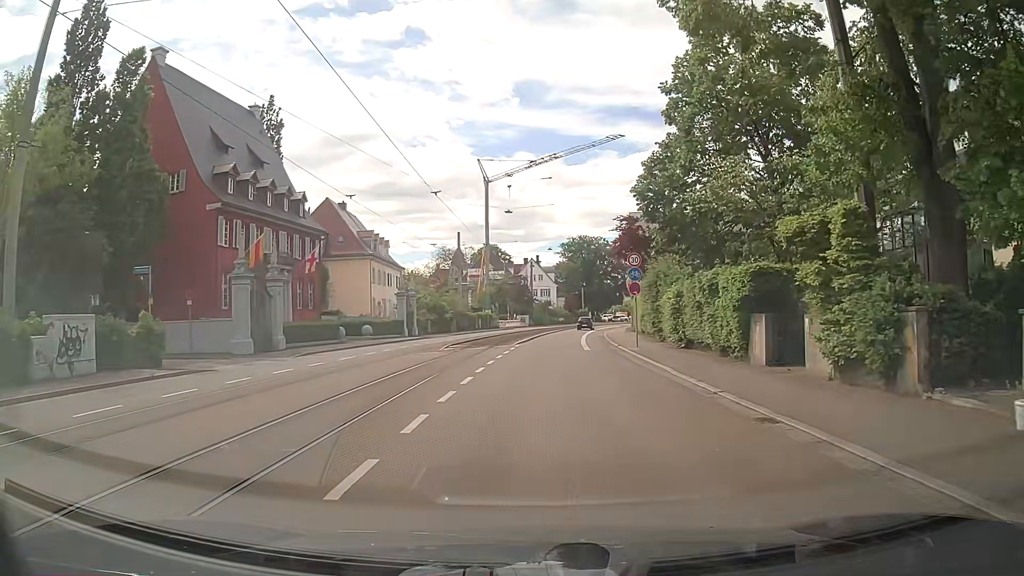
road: tertiary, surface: asphalt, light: Day
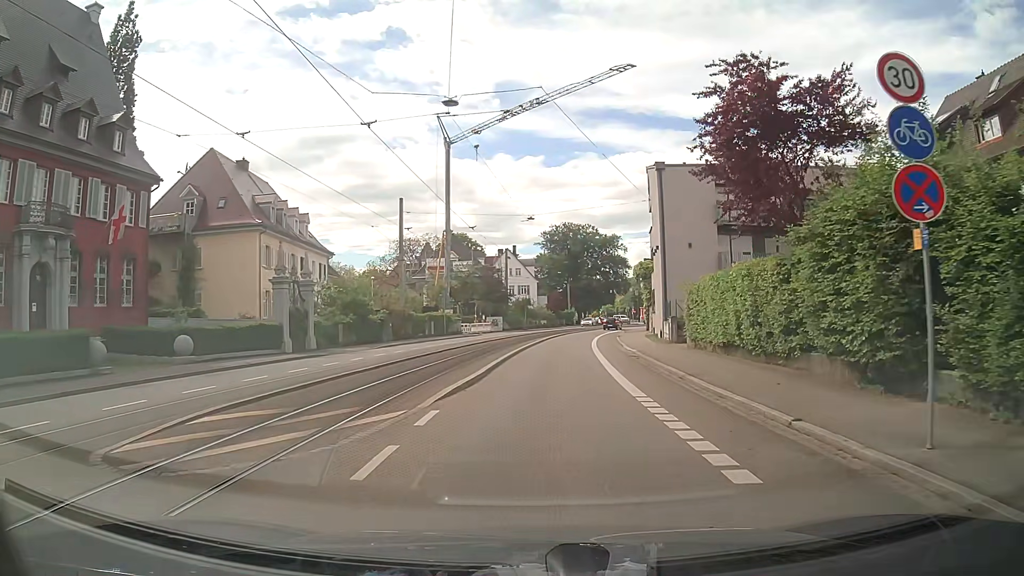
(+0.4, +23.2) m; +3°
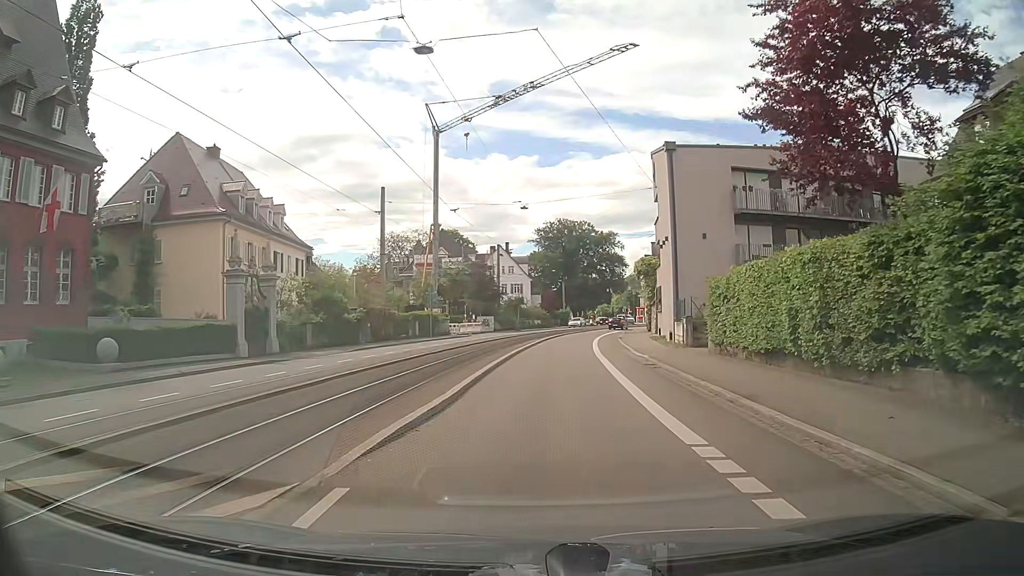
(0.0, +4.6) m; 0°
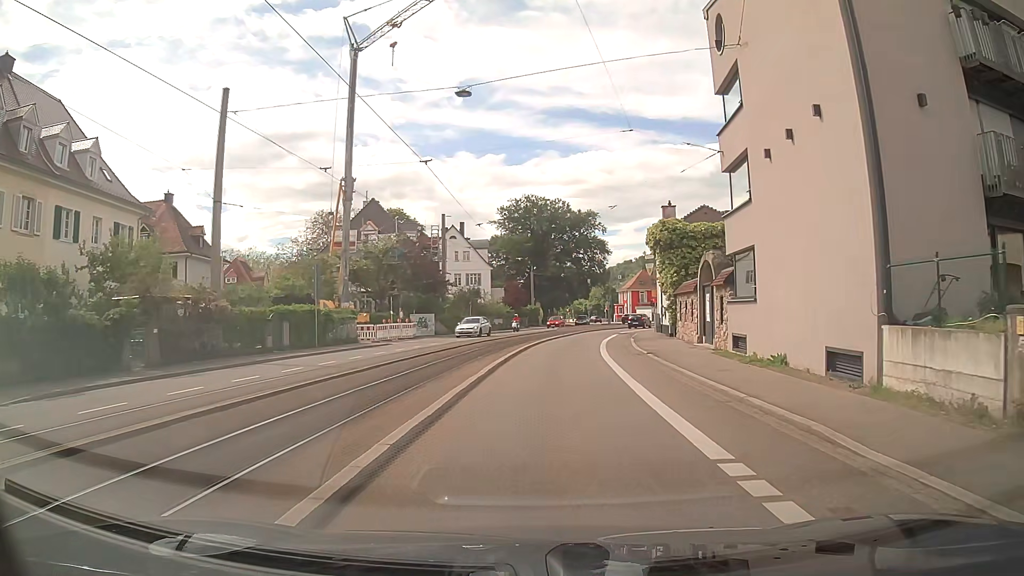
(+0.5, +22.7) m; +2°
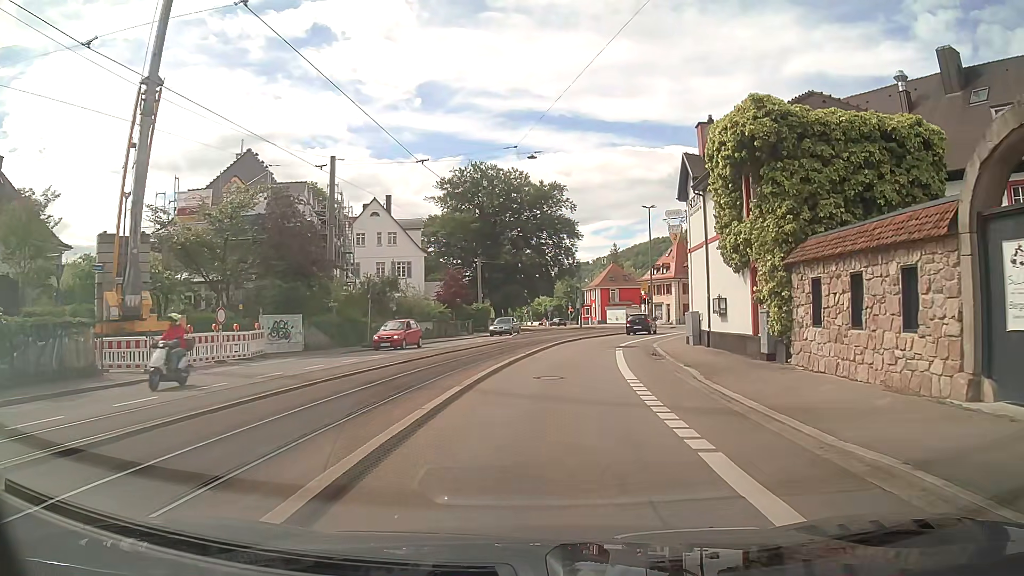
(+0.9, +22.3) m; +4°
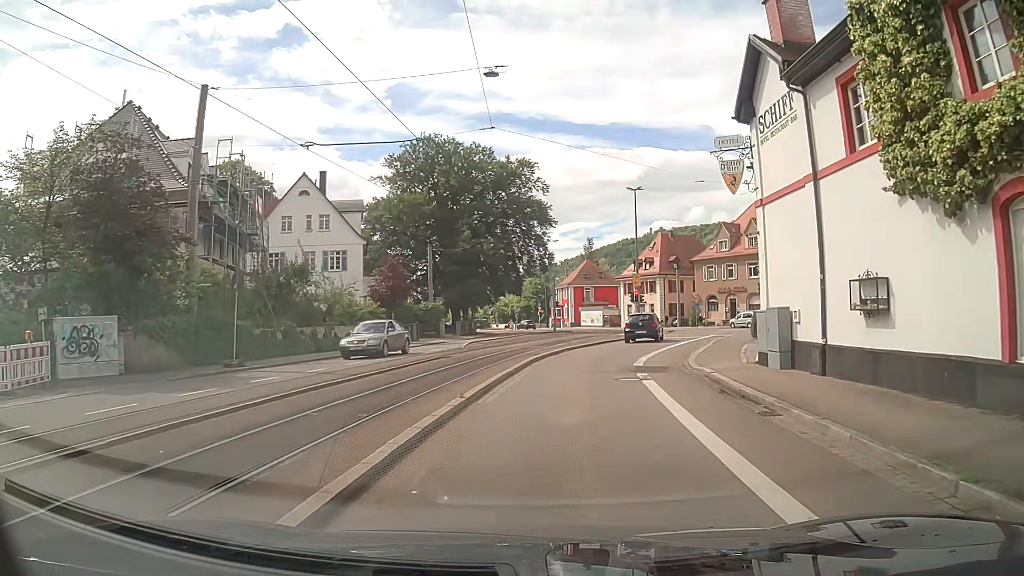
(+0.3, +12.6) m; +3°
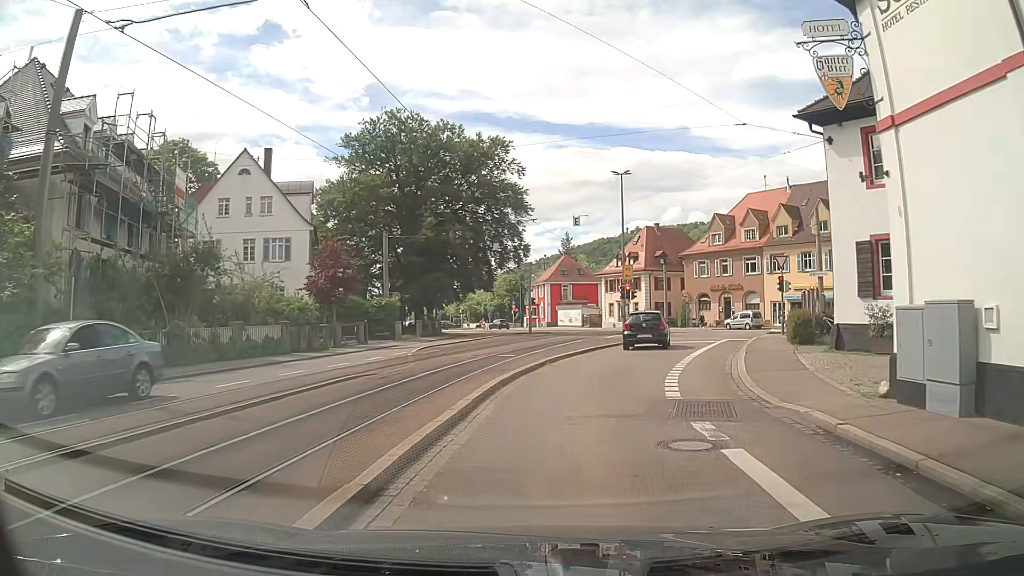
(+0.1, +7.6) m; +2°
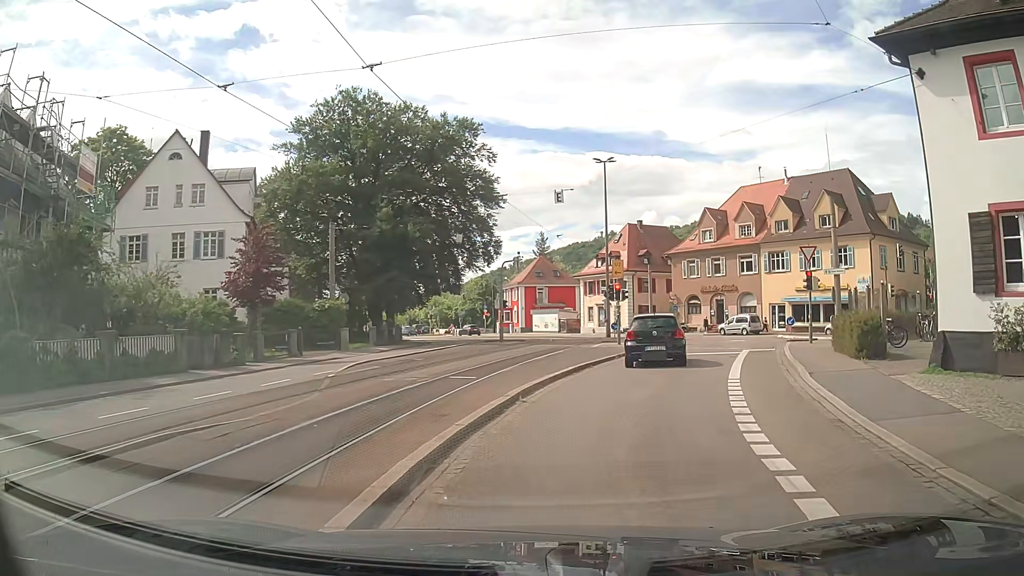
(+0.1, +6.8) m; +2°
(+1, +10) (+4, +20) (+7, +29) (+10, +39) (+12, +48) (+11, +58) (+8, +68) (+4, +77) (-1, +86) (-6, +95) m
